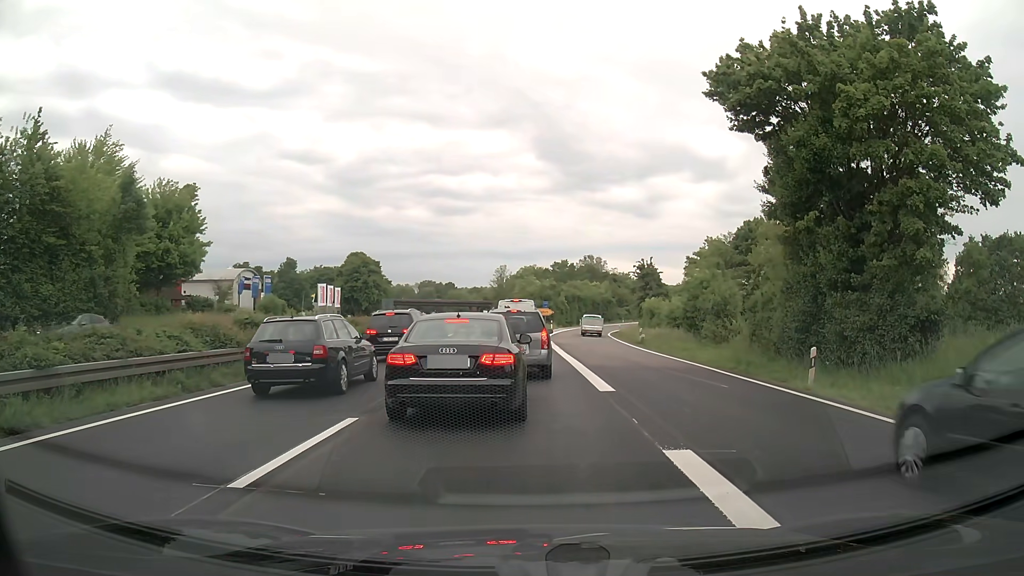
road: trunk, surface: asphalt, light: Day
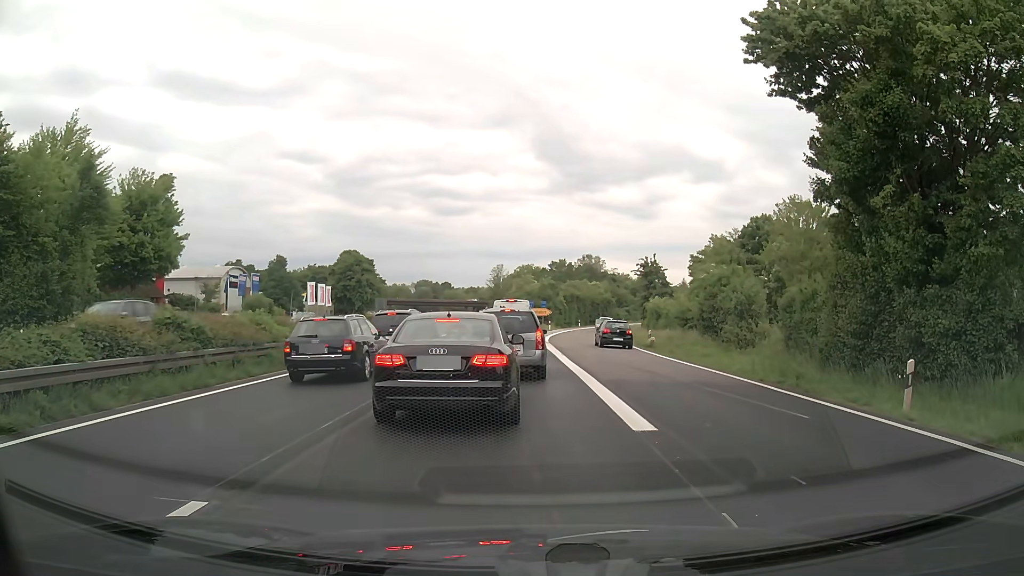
(+0.1, +4.6) m; +2°
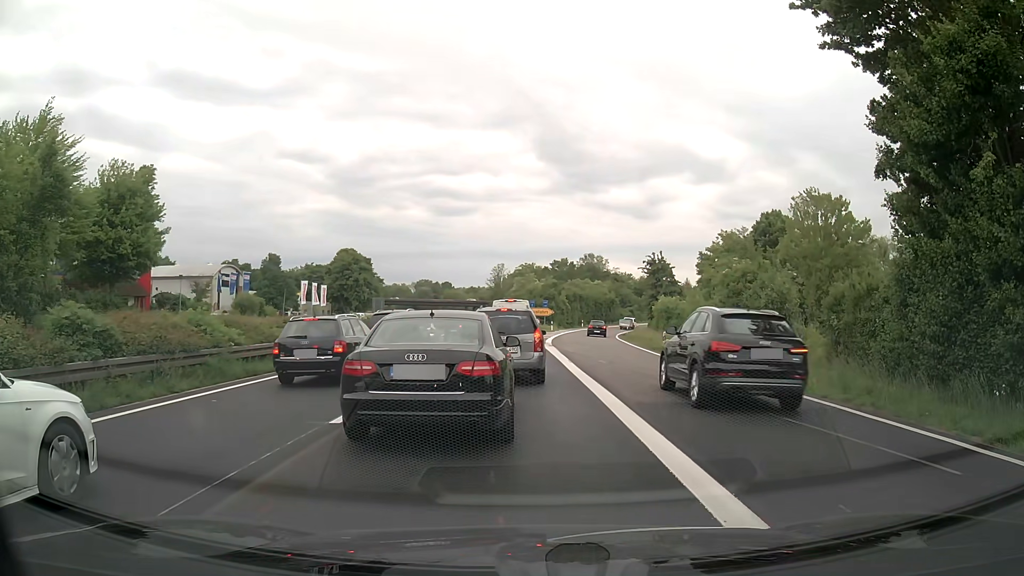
(0.0, +4.1) m; +1°
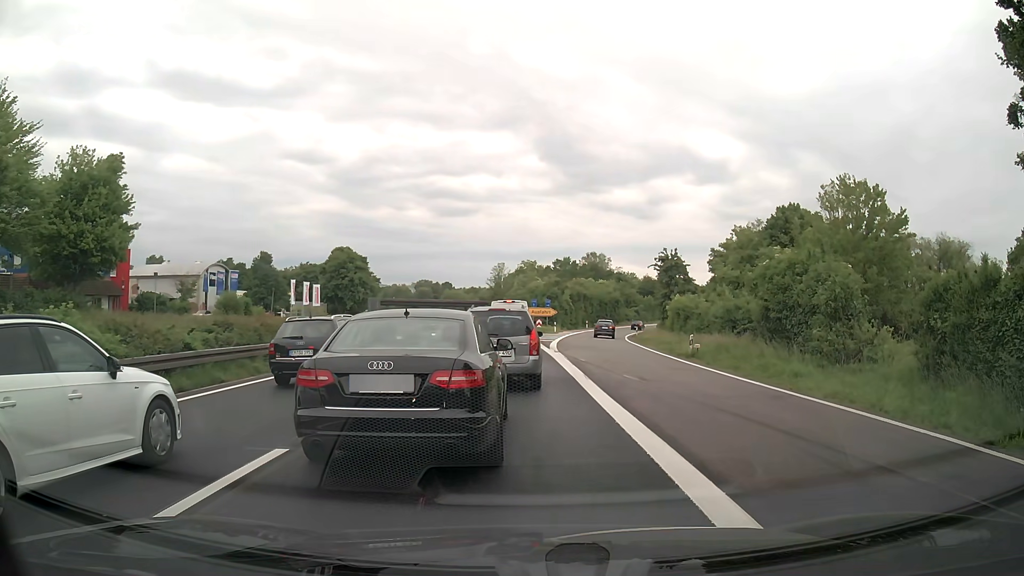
(0.0, +5.8) m; -1°
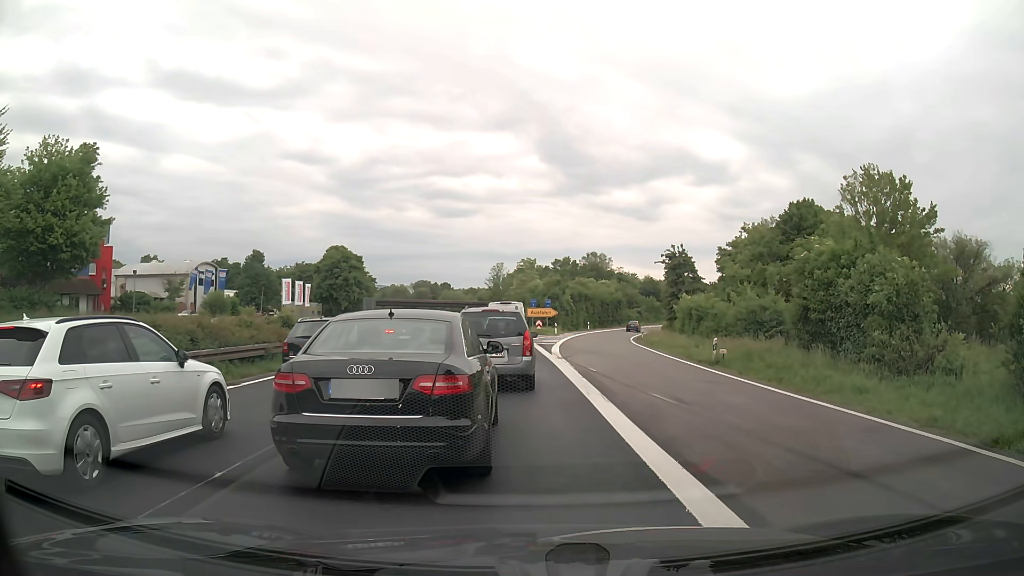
(0.0, +4.1) m; -1°
